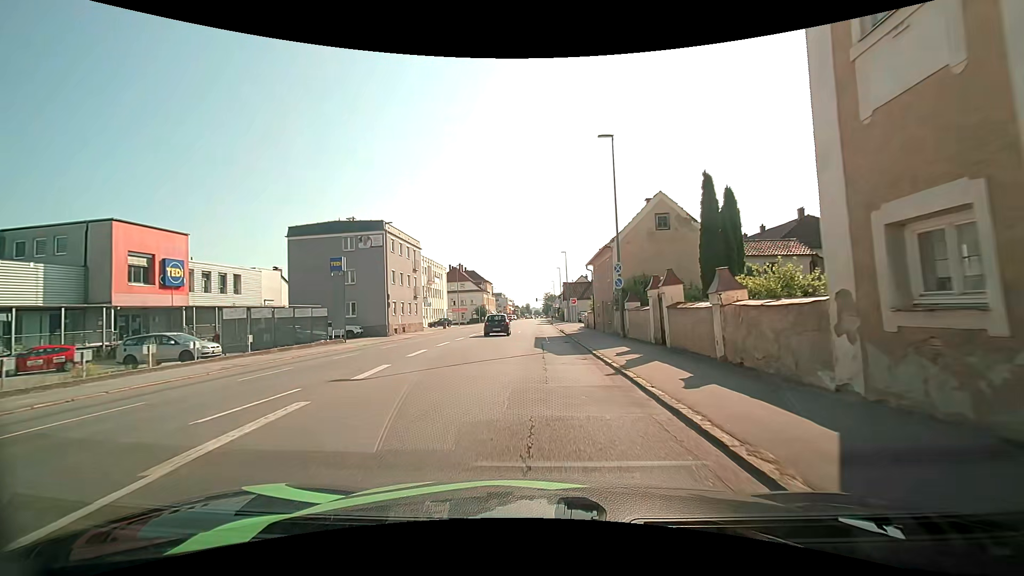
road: tertiary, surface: asphalt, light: Day
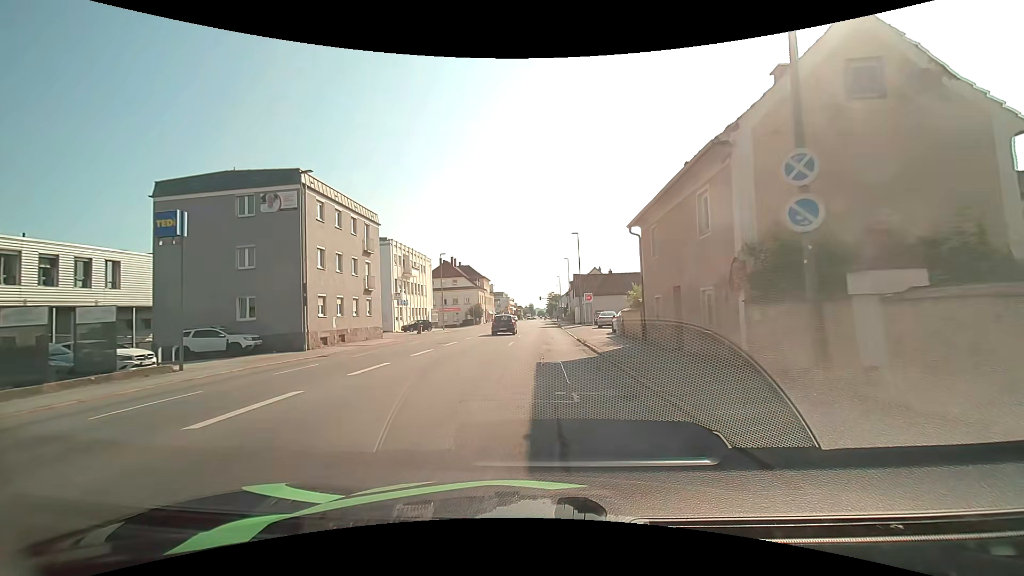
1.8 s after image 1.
(-0.1, +16.8) m; -1°
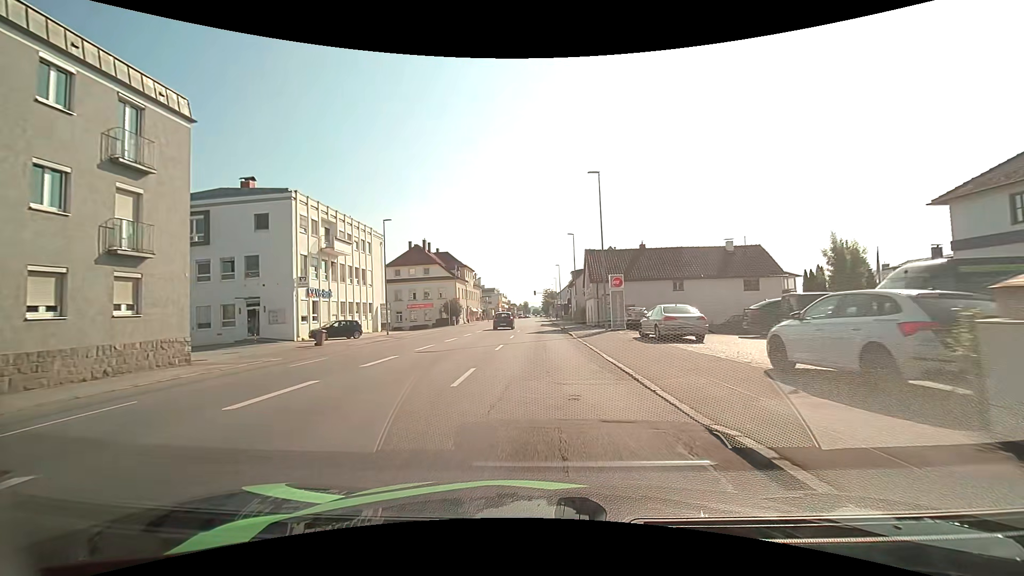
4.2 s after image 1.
(+0.2, +22.9) m; +1°
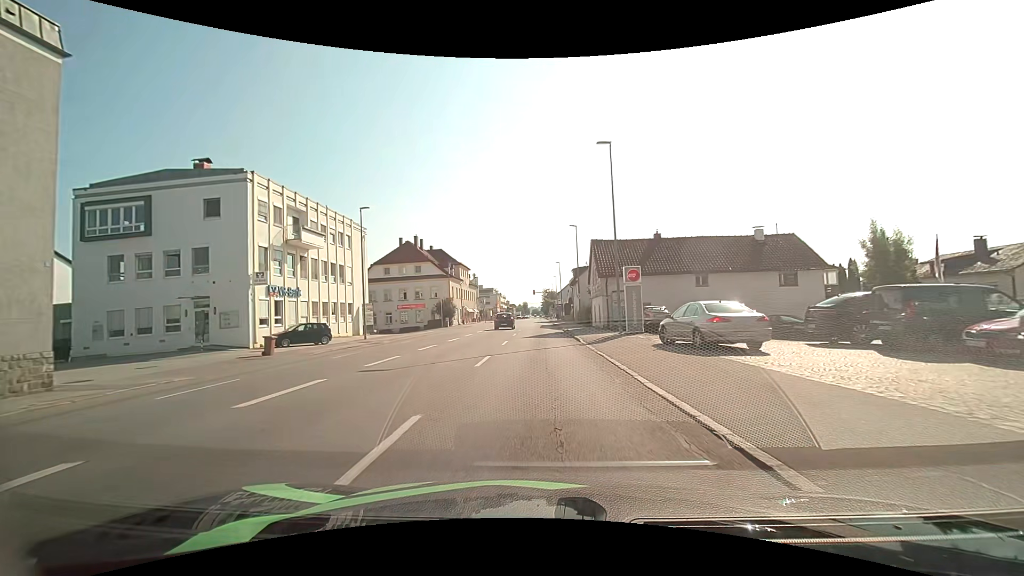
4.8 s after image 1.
(0.0, +5.6) m; 0°
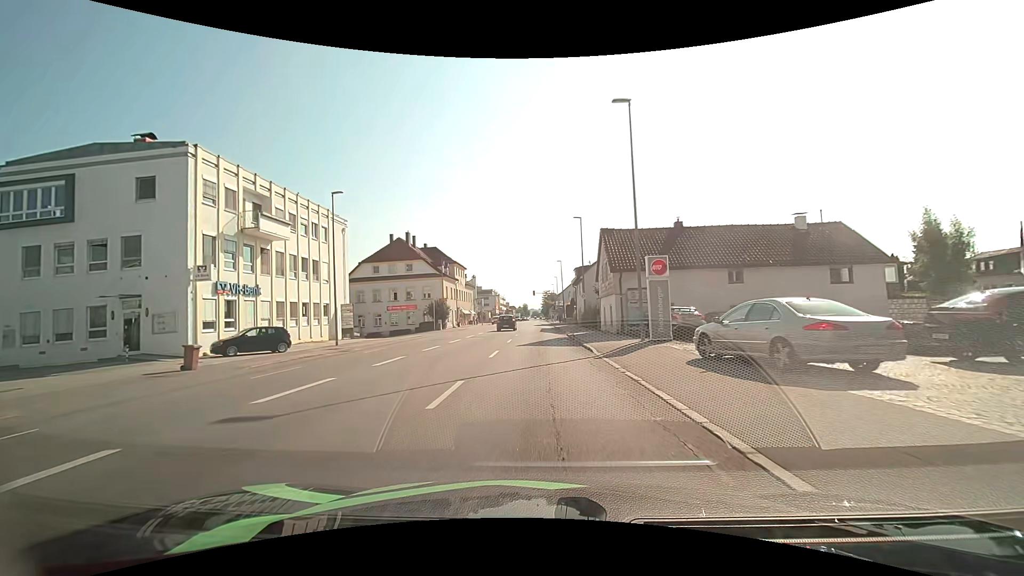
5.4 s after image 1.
(0.0, +5.5) m; 0°
(0, +10) (0, +20) (0, +30) (0, +40) (0, +50) (0, +60) (0, +70) (0, +80) (0, +90) (0, +100) m
